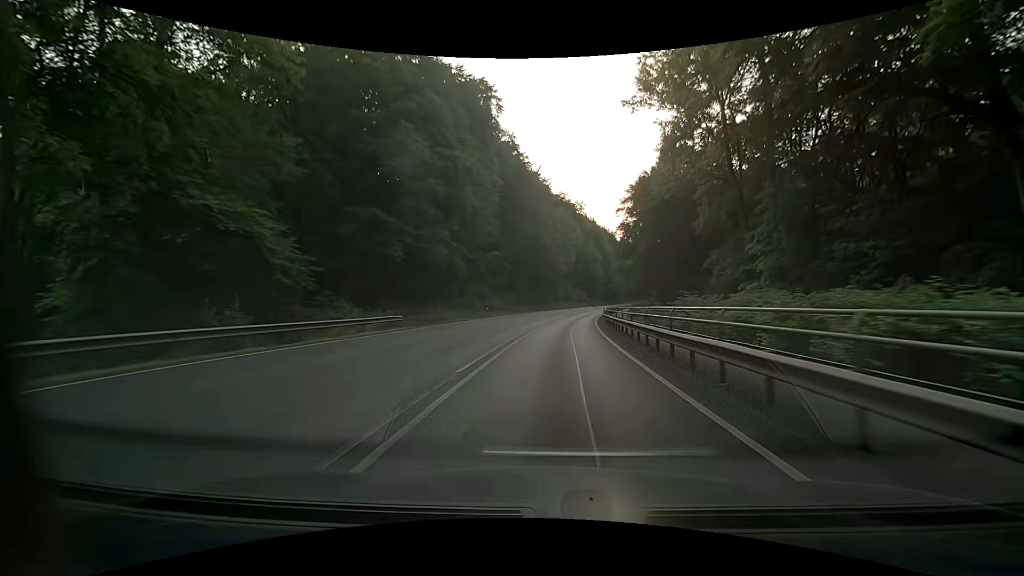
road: primary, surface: asphalt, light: Day
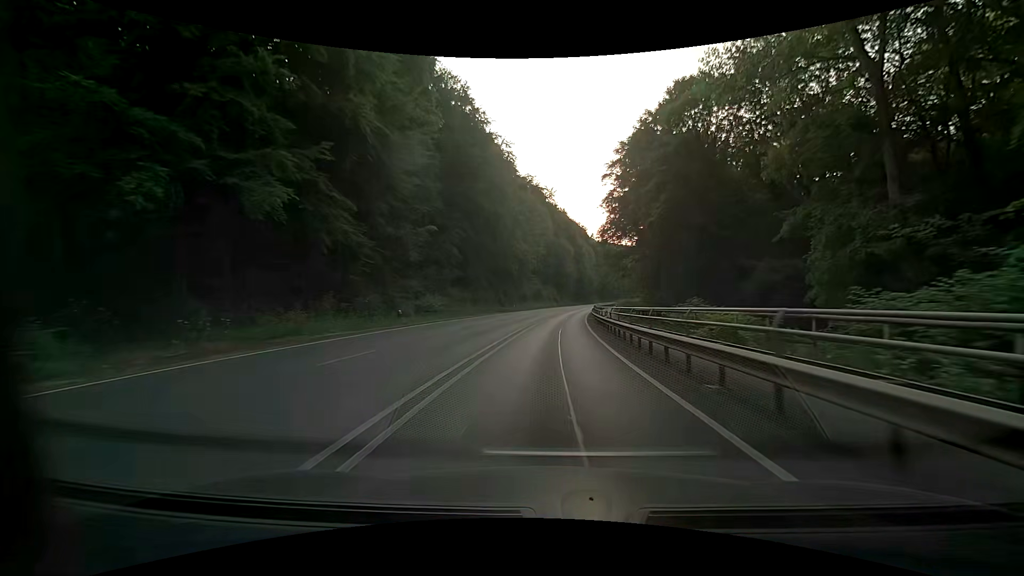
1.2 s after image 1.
(+0.7, +22.9) m; +4°
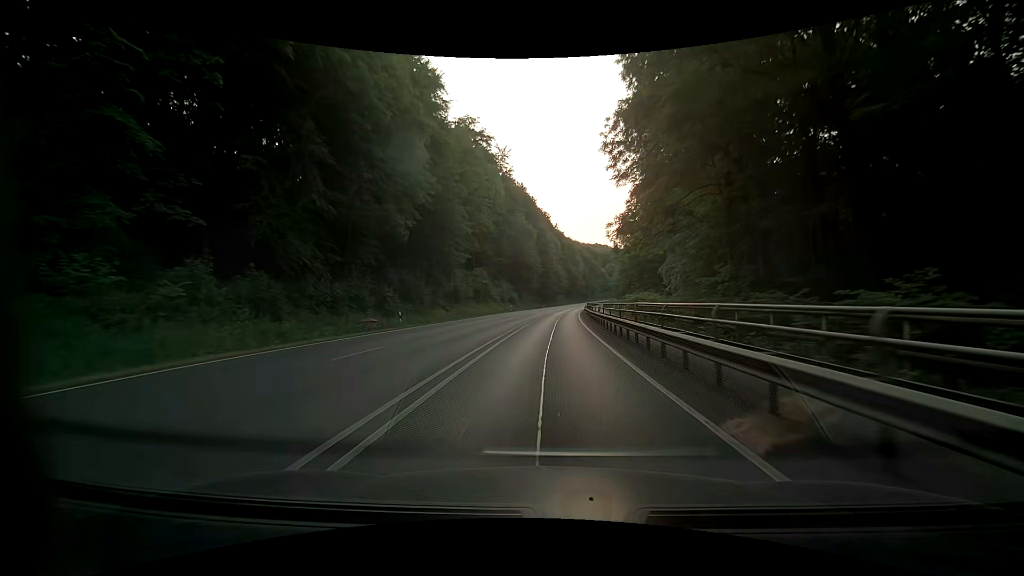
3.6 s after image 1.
(+1.8, +46.4) m; +4°
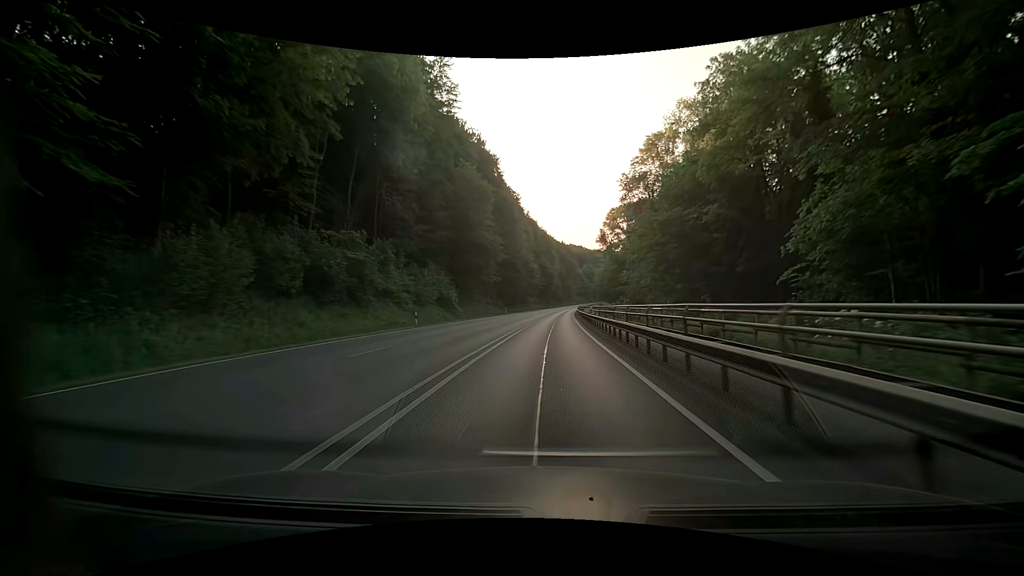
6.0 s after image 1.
(+1.3, +46.8) m; +3°
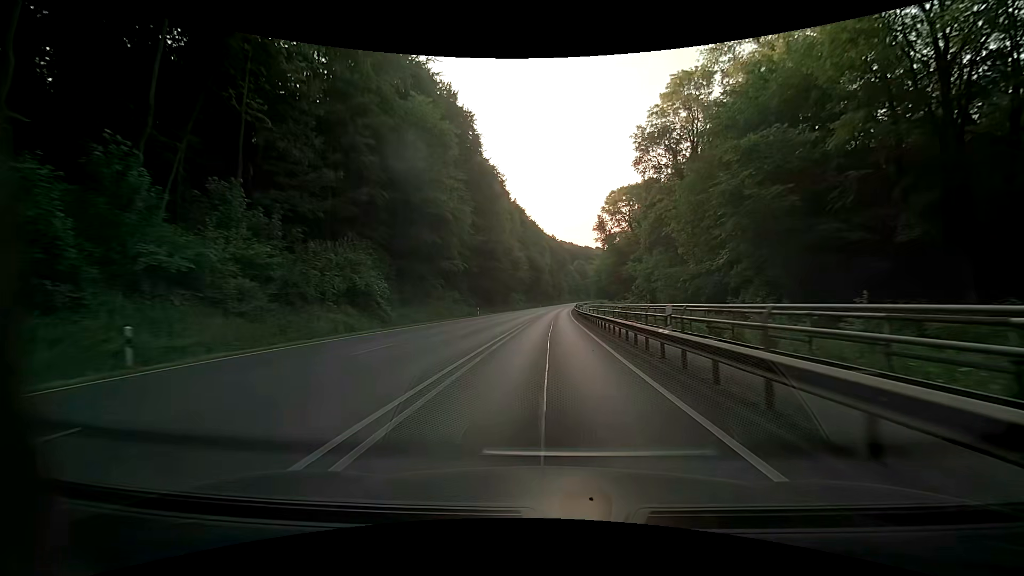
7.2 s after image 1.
(+0.2, +23.5) m; 0°
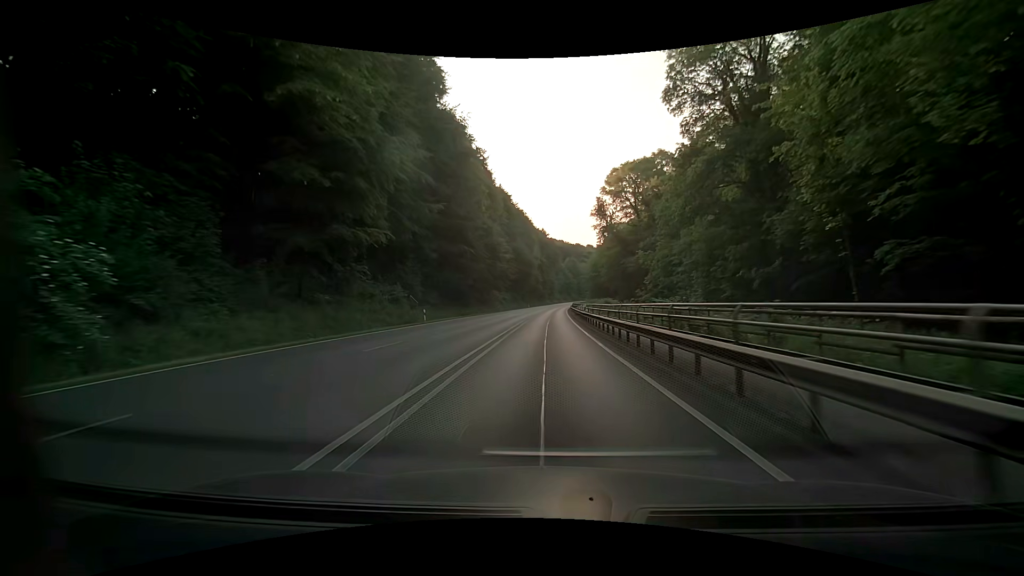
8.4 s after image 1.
(+0.5, +23.1) m; +2°
(0, +10) (0, +20) (0, +30) (0, +40) (+1, +50) (+1, +60) (+1, +70) (+2, +80) (+2, +90) (+3, +100) m
